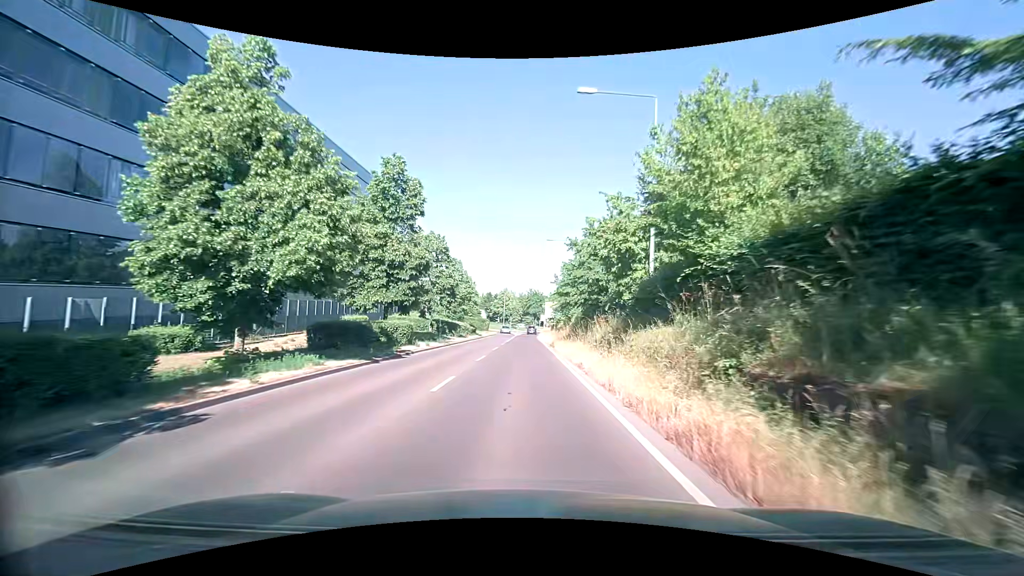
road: tertiary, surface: asphalt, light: Day
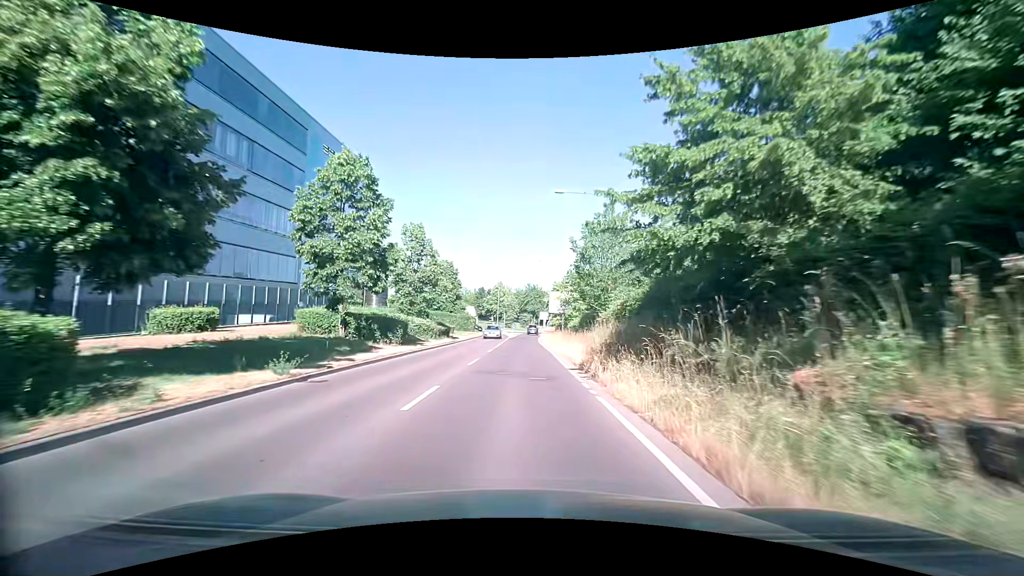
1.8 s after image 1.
(0.0, +20.7) m; 0°
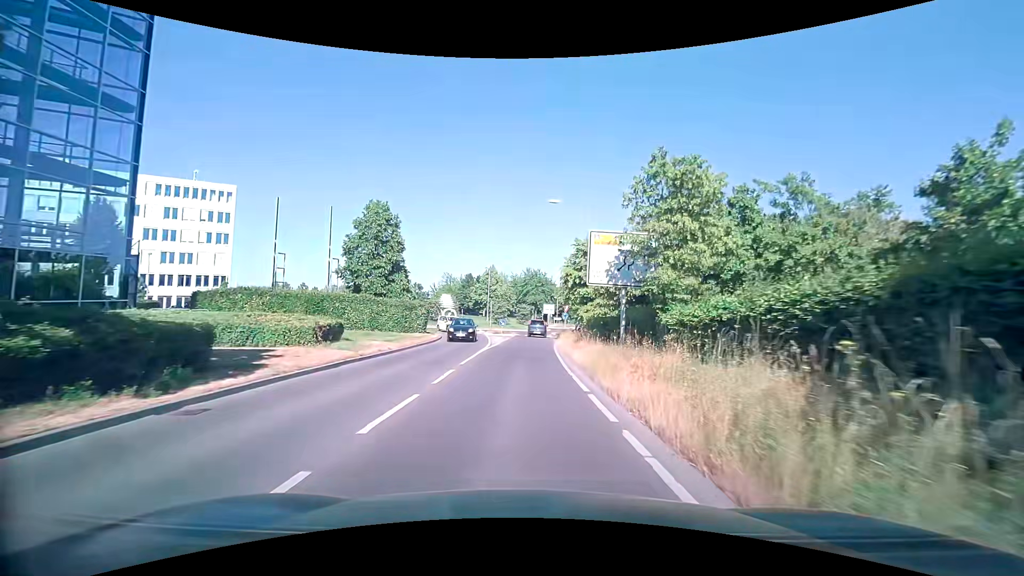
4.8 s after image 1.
(+0.1, +33.7) m; 0°
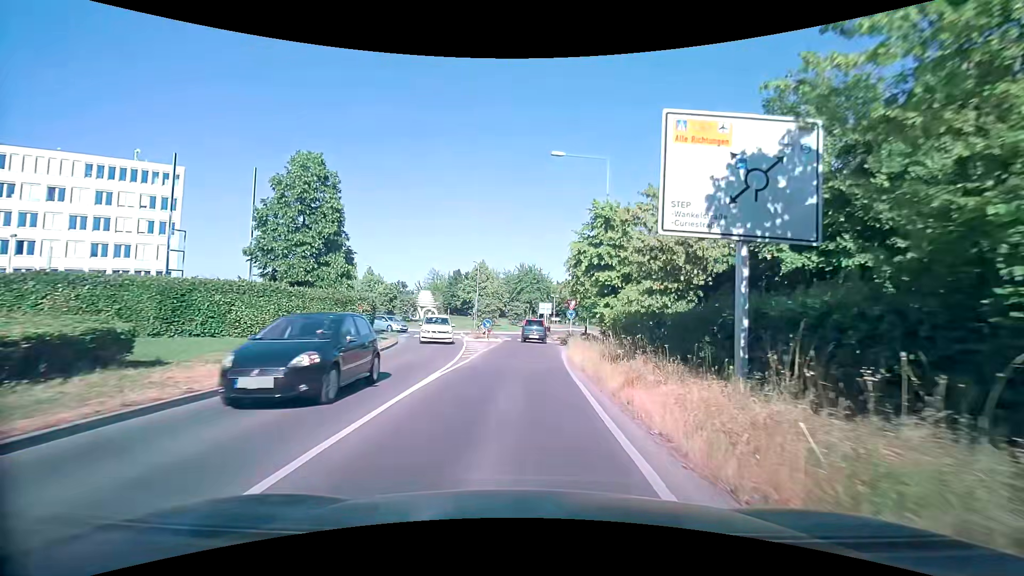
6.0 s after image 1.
(+0.1, +11.5) m; +1°
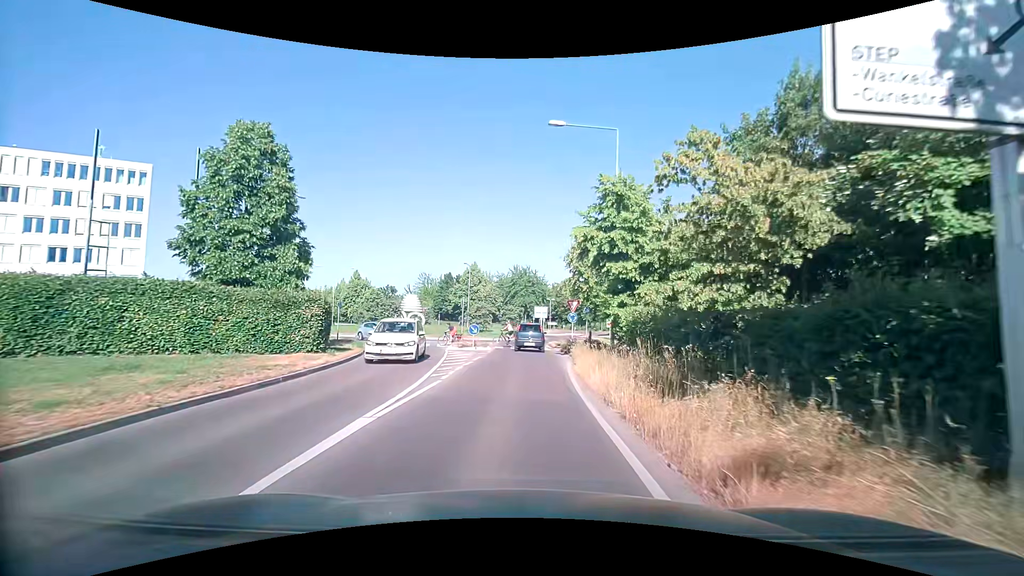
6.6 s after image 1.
(0.0, +5.0) m; 0°
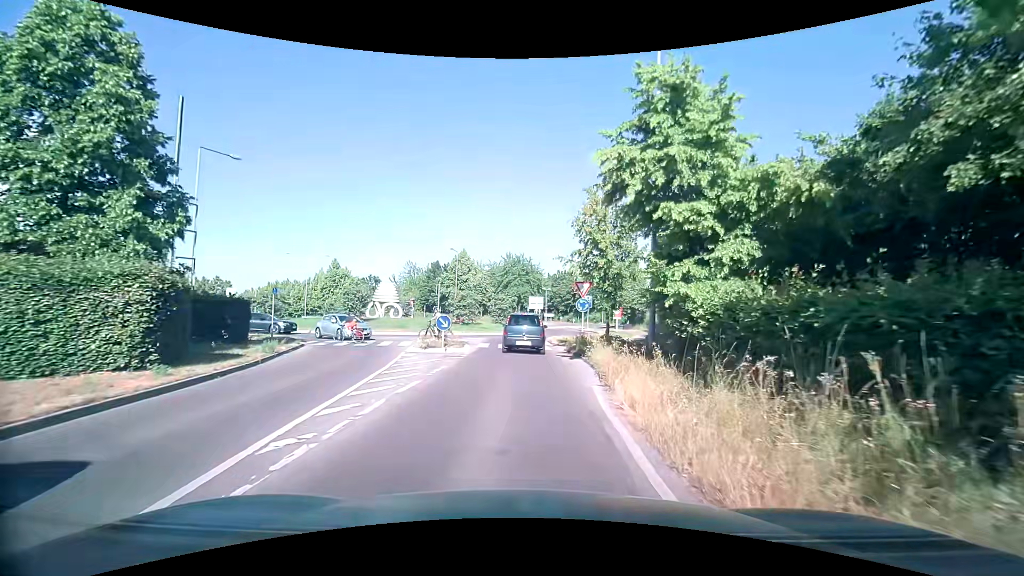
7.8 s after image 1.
(+0.2, +8.2) m; +2°
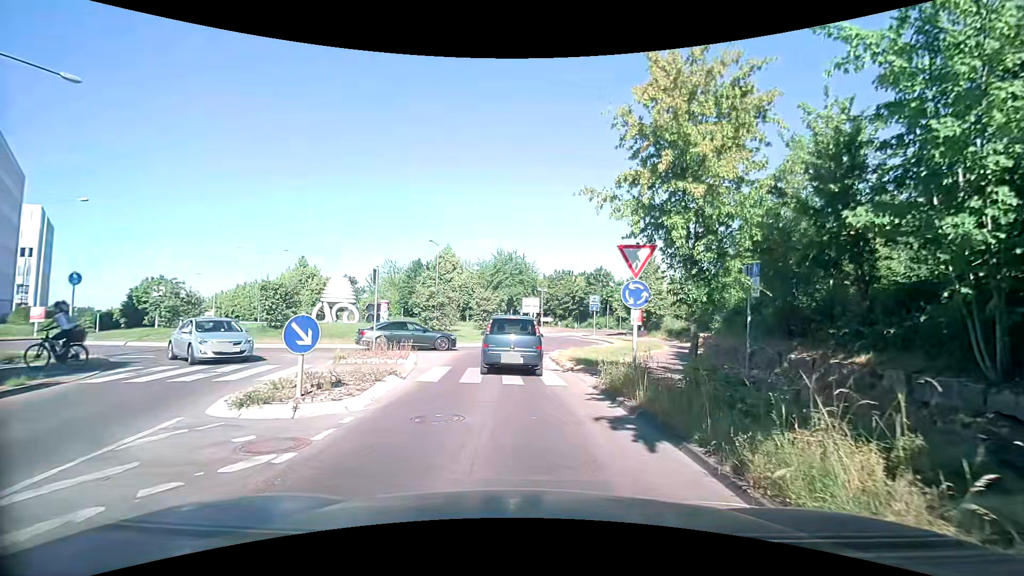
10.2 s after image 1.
(0.0, +11.5) m; 0°
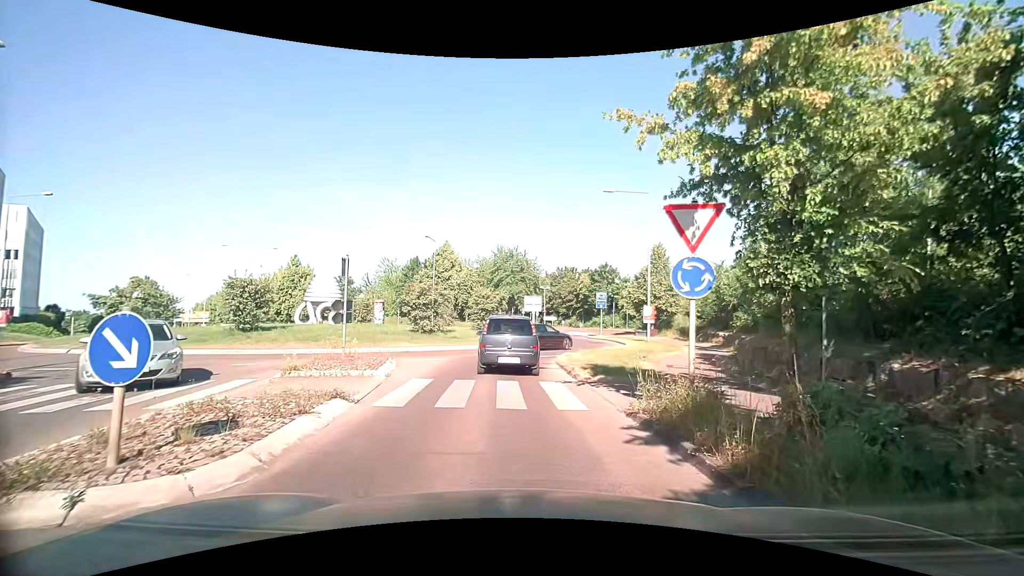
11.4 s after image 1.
(0.0, +3.4) m; +2°
